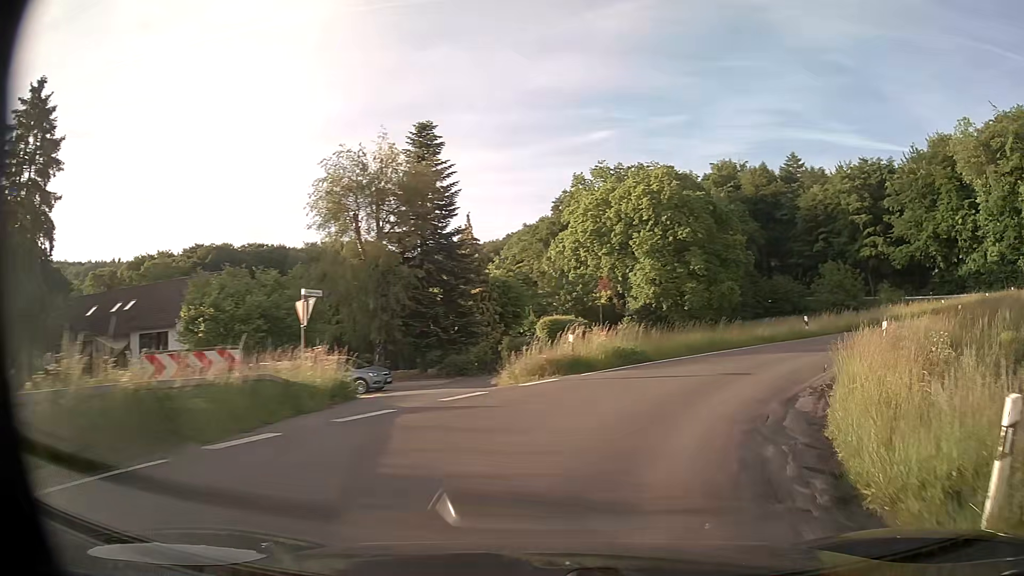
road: secondary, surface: asphalt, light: Day
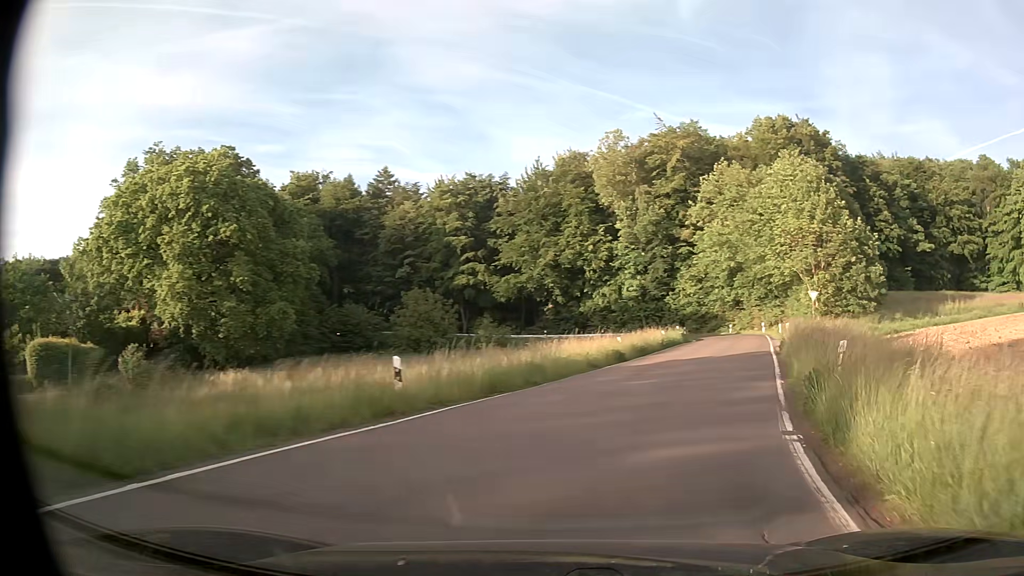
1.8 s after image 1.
(+5.9, +18.4) m; +36°
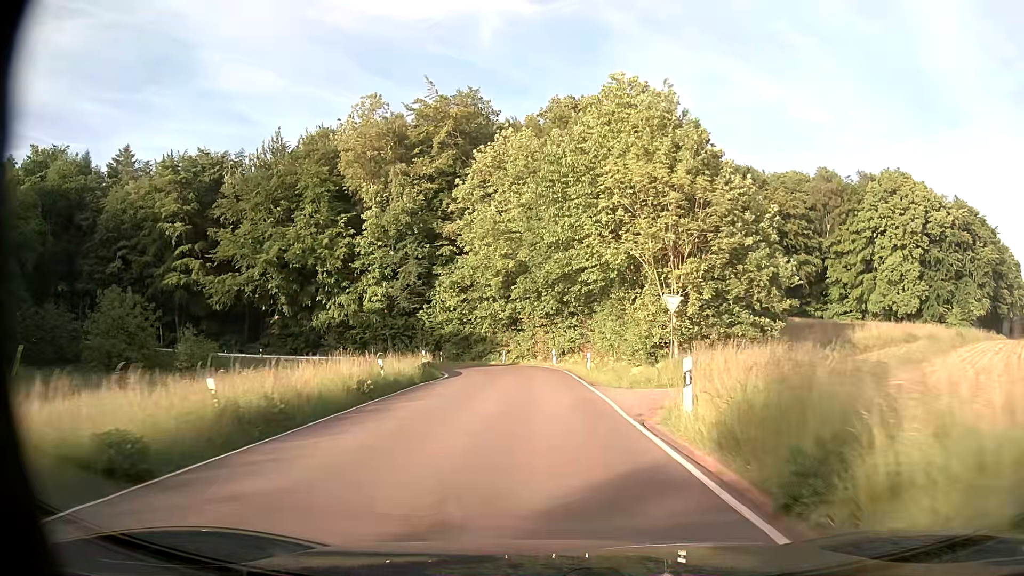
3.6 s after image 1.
(+5.2, +20.2) m; +21°
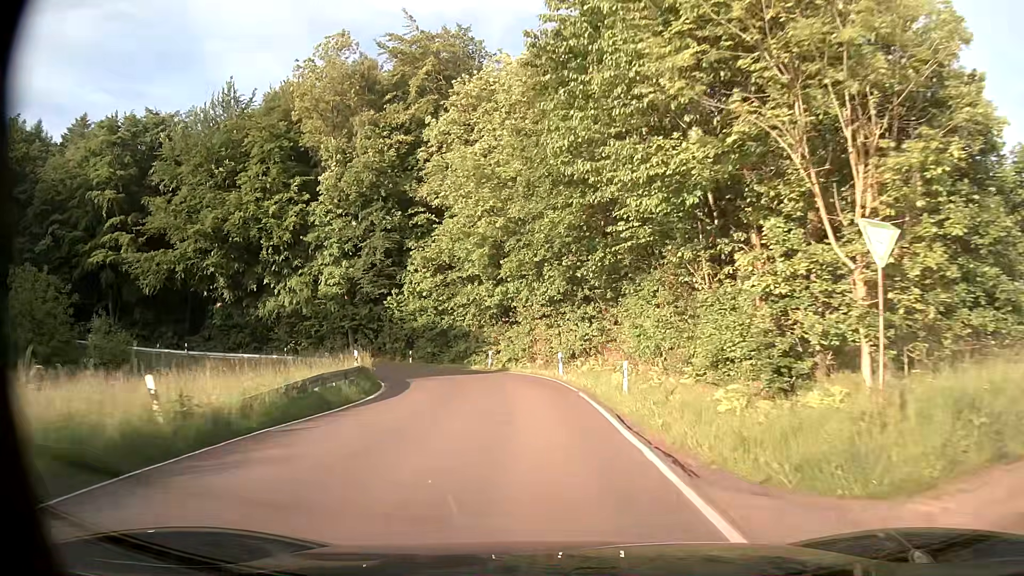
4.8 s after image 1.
(+0.1, +14.7) m; 0°
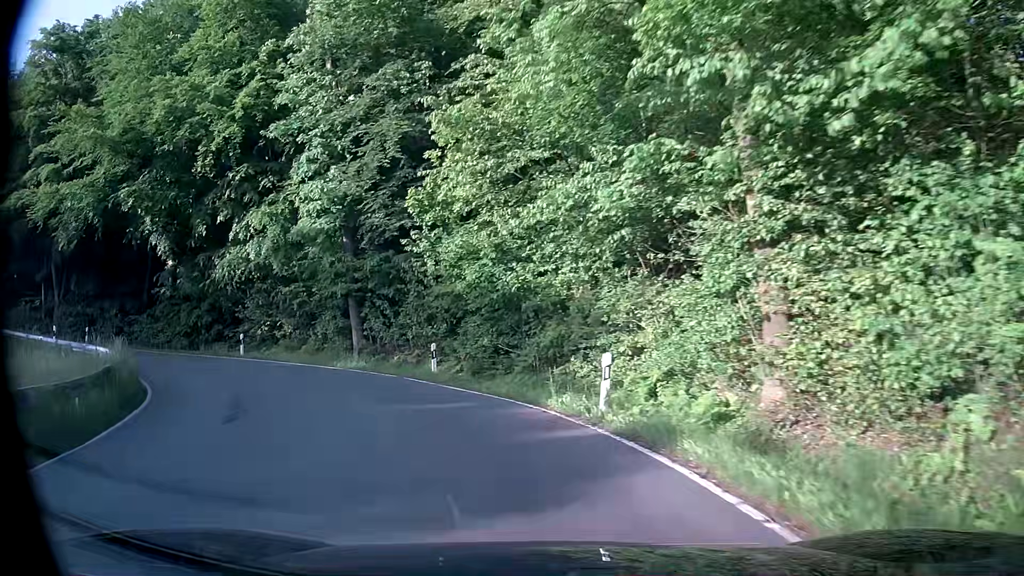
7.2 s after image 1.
(-1.1, +26.4) m; -12°
(-1, +10) (-6, +19) (-13, +25) (-22, +29) (-32, +32) (-42, +34) (-52, +35) (-62, +37) (-71, +39) (-81, +42) m
